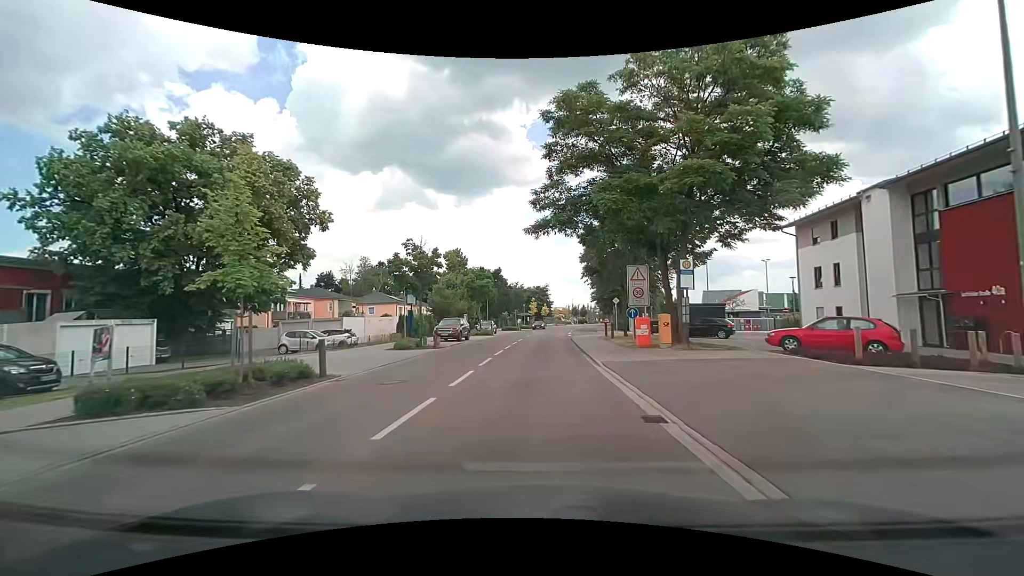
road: tertiary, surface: asphalt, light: Day
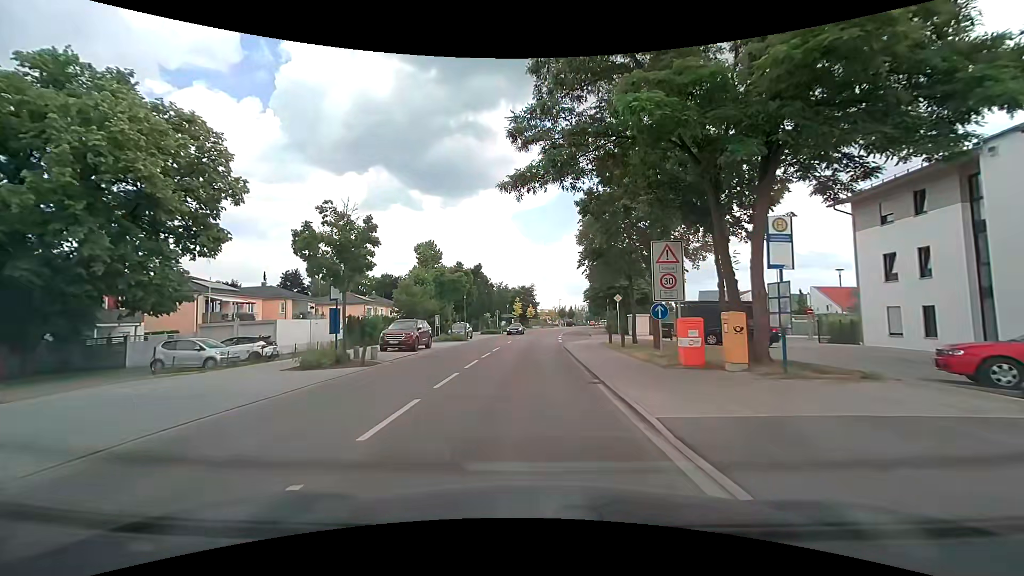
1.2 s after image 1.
(+0.1, +8.9) m; +2°
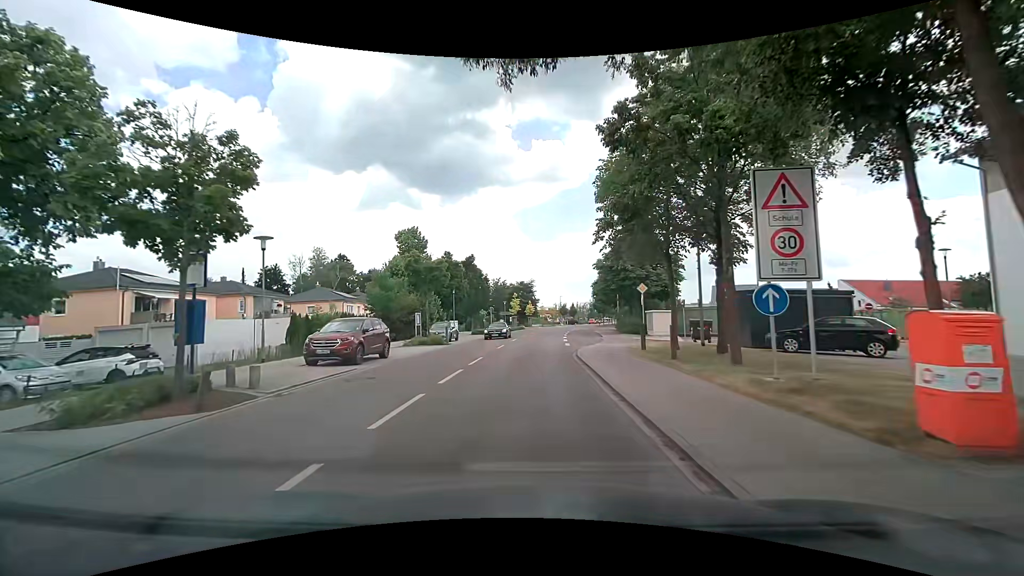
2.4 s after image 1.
(0.0, +8.5) m; 0°
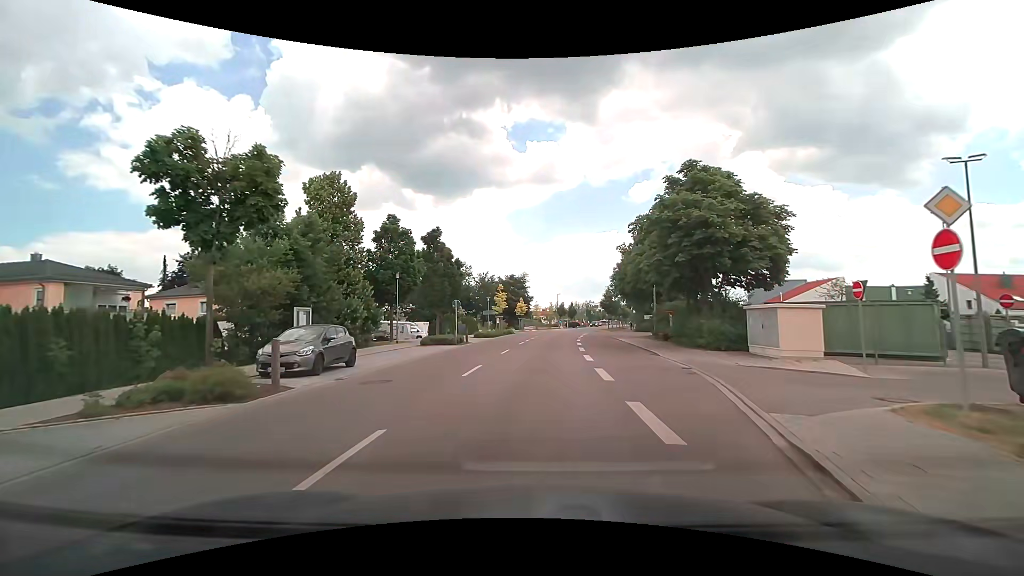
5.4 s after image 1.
(0.0, +21.0) m; +1°
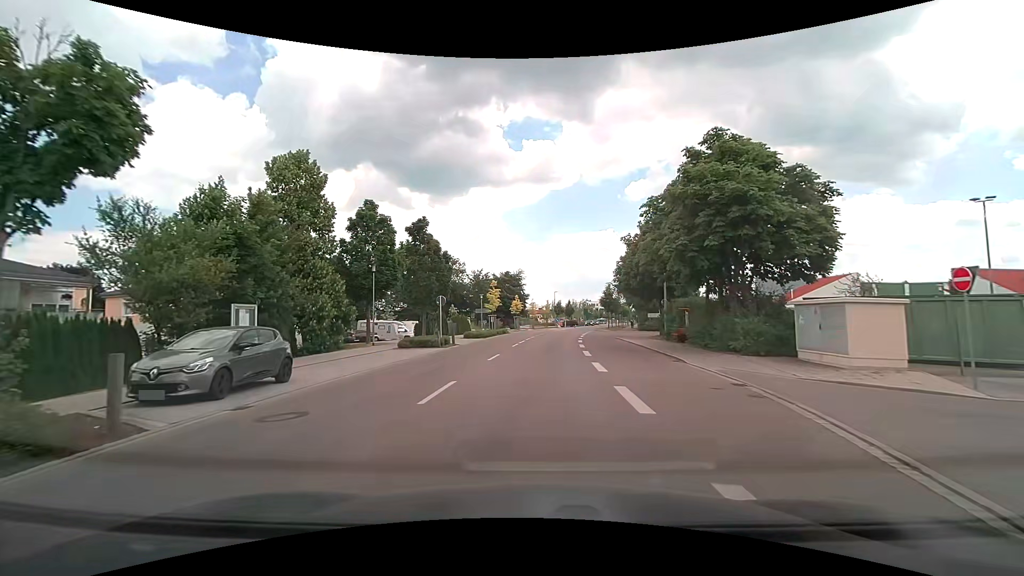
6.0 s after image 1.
(0.0, +4.3) m; +1°
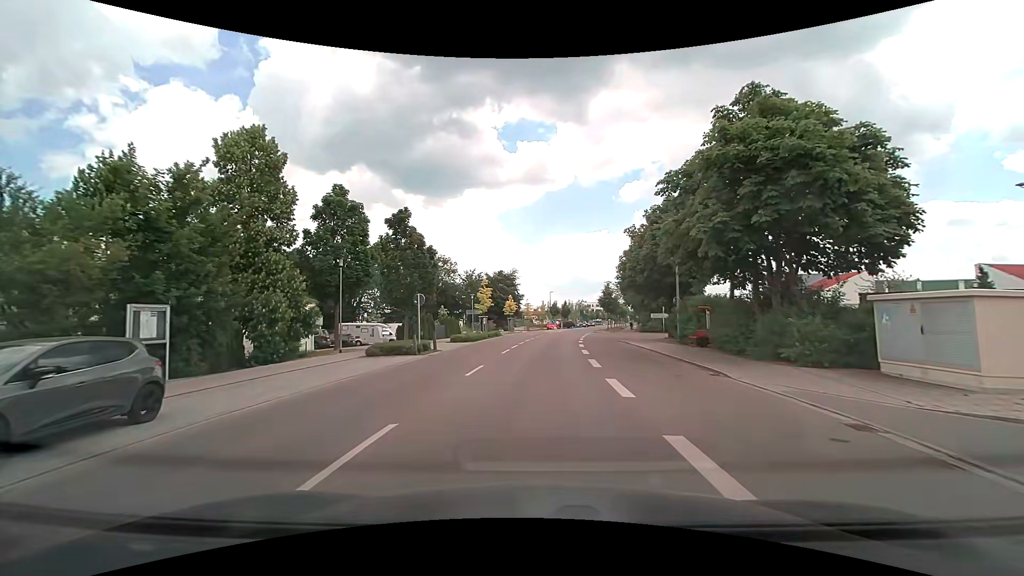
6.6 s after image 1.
(0.0, +4.4) m; +1°
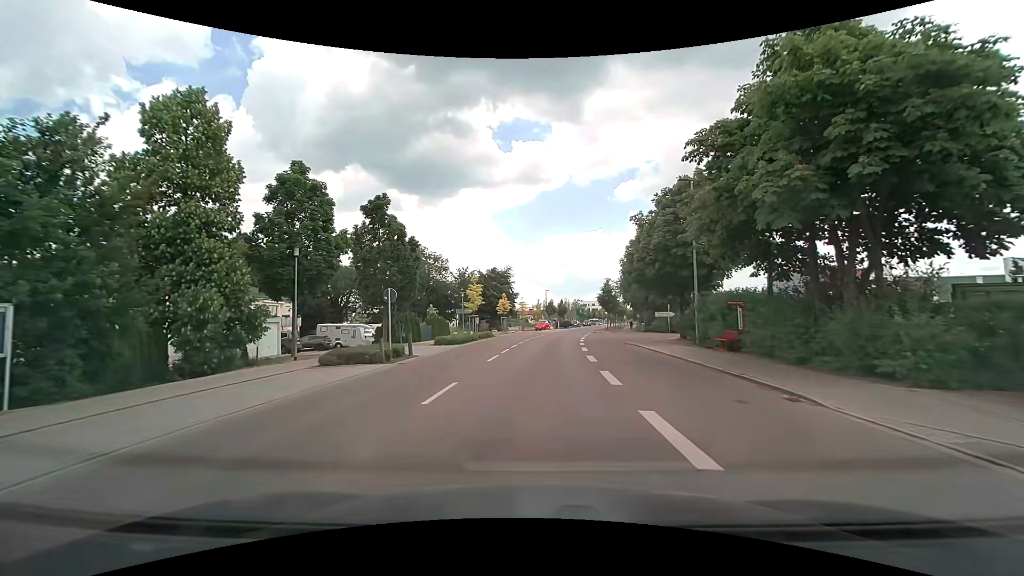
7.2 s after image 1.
(0.0, +4.4) m; -1°
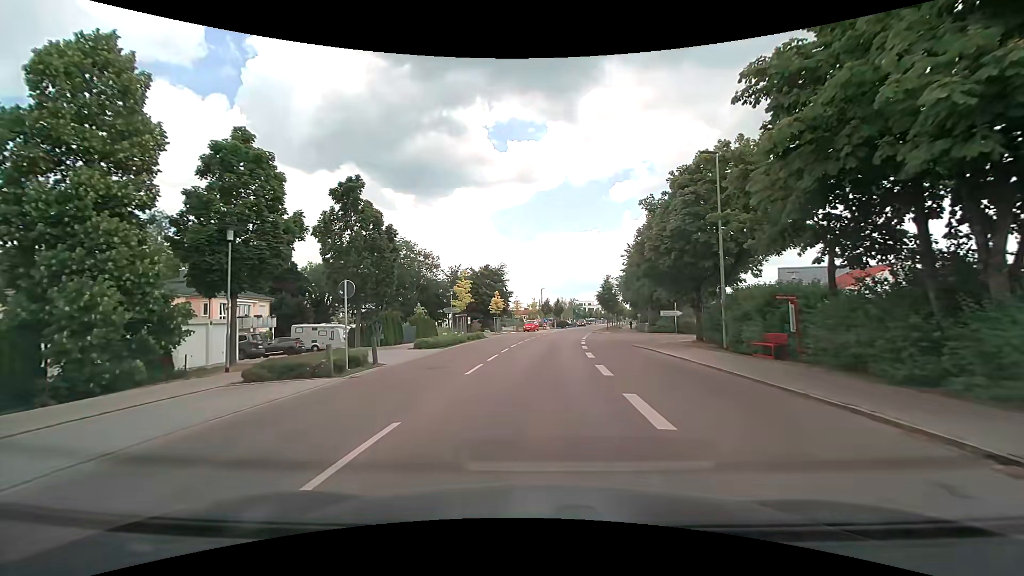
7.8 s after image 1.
(0.0, +4.4) m; +1°
(0, +10) (0, +20) (+1, +30) (+2, +40) (+3, +50) (+4, +60) (+6, +70) (+8, +79) (+10, +89) (+12, +99) m
